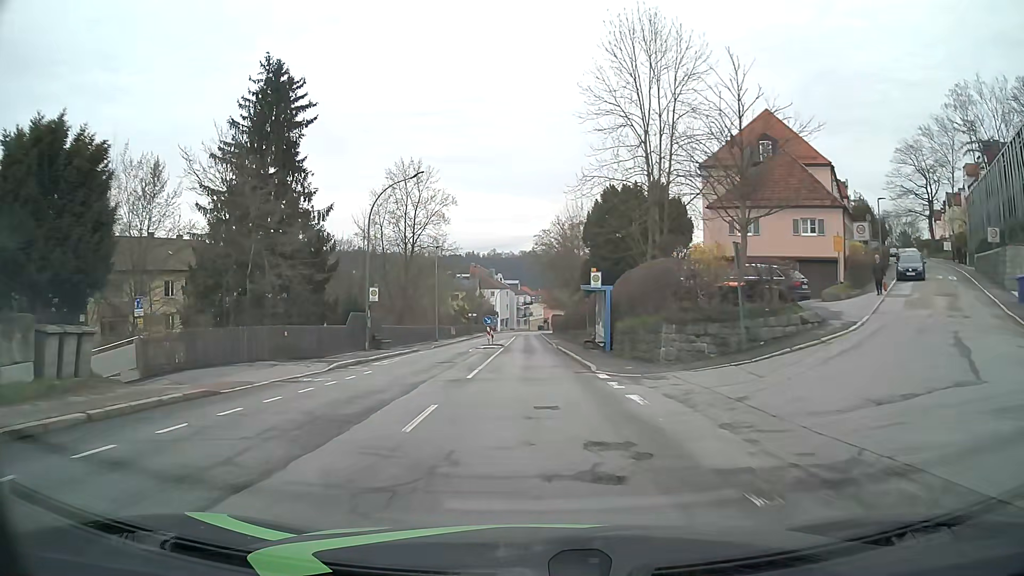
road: tertiary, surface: asphalt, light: Day
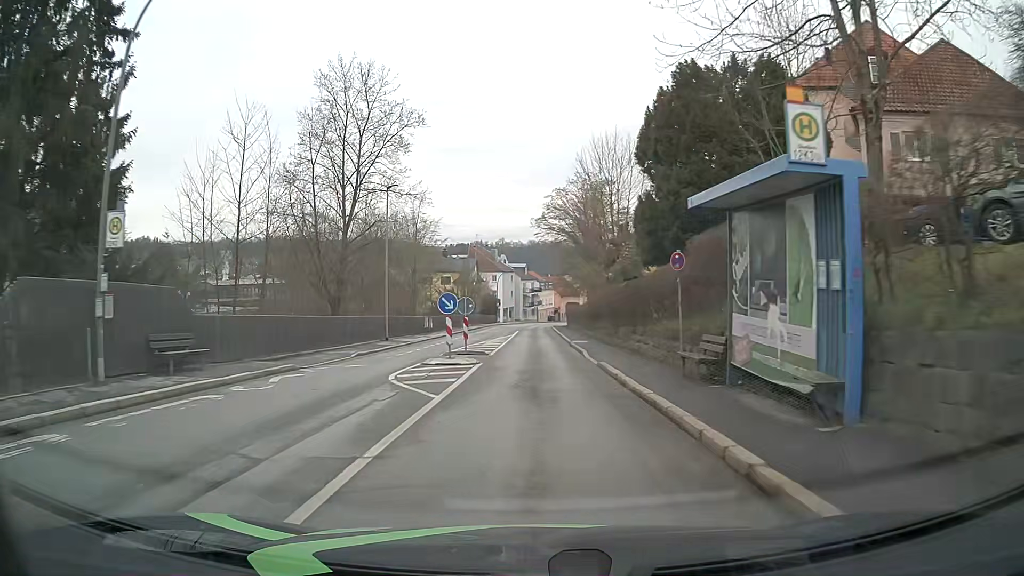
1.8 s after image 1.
(0.0, +22.6) m; 0°
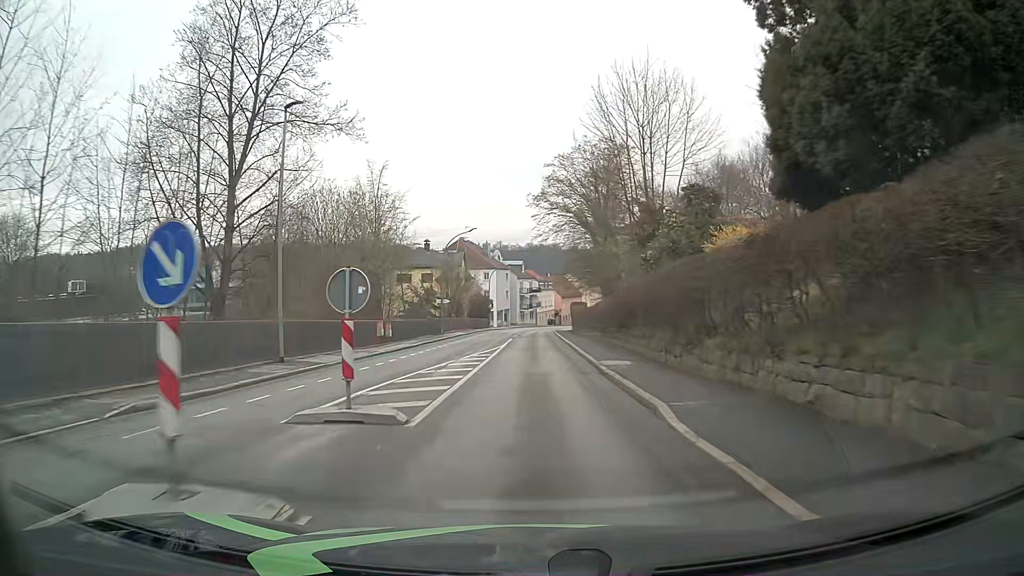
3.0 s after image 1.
(0.0, +15.2) m; -1°
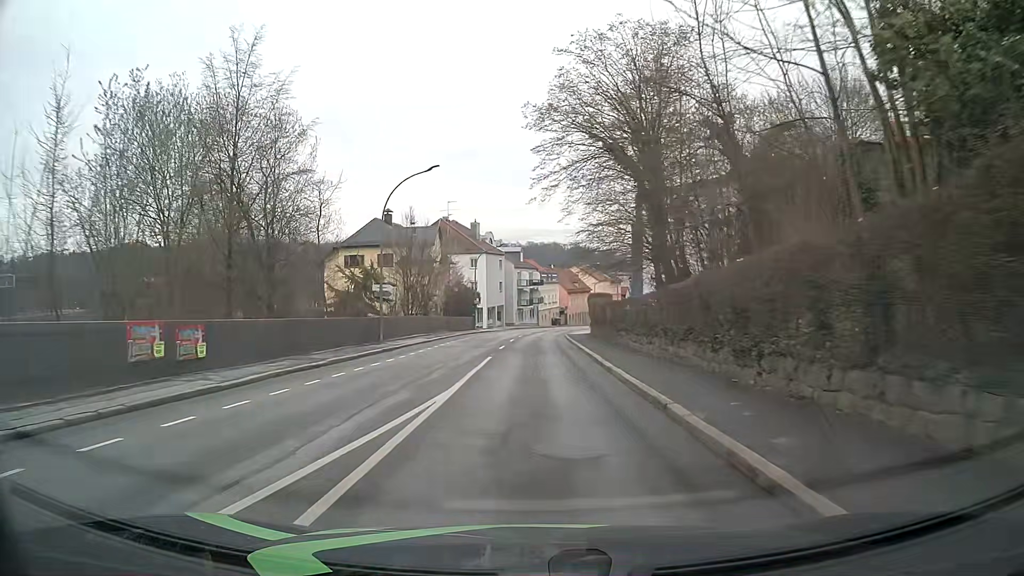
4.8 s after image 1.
(+0.2, +23.2) m; 0°
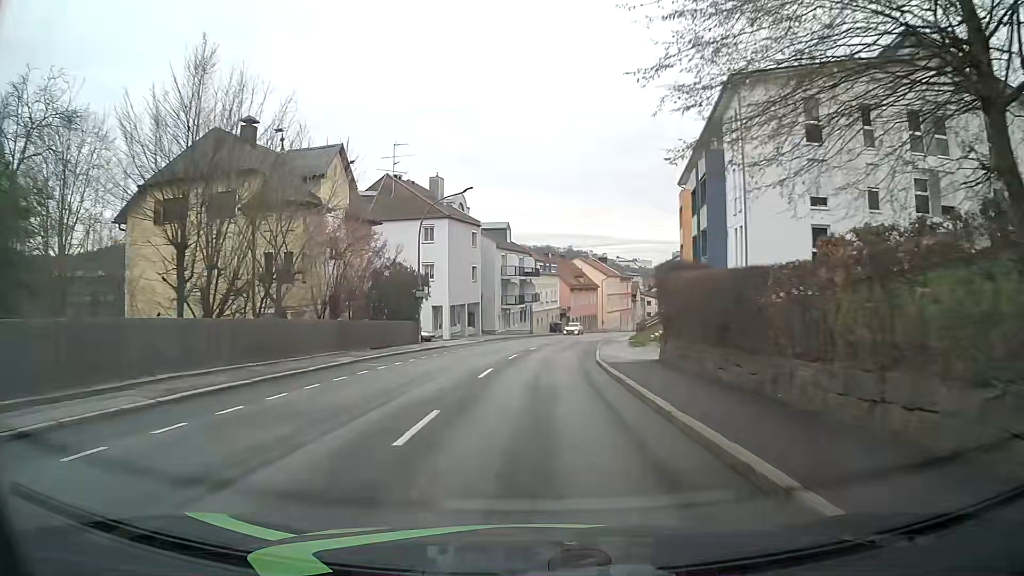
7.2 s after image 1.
(+0.2, +30.5) m; +1°
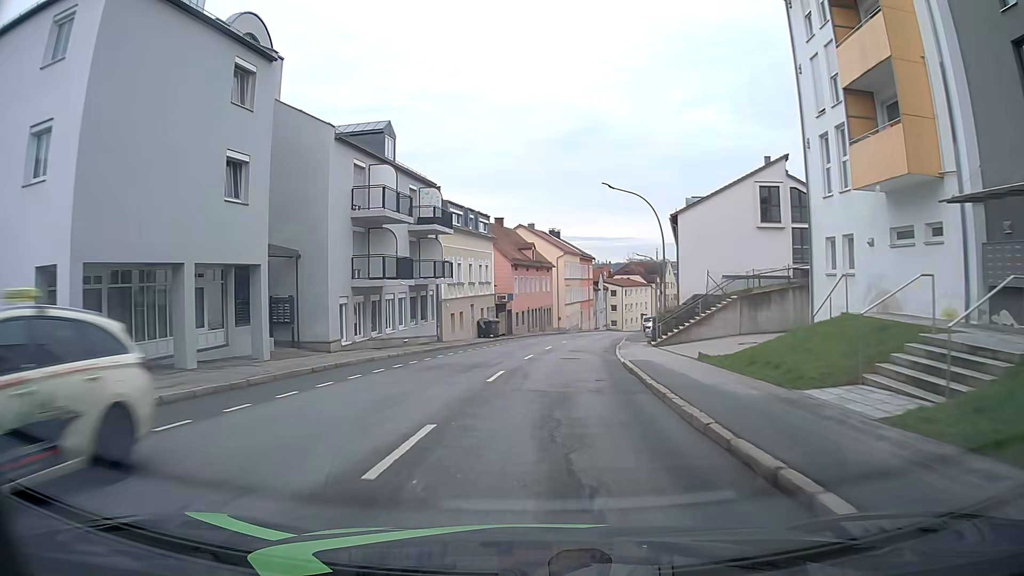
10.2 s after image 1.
(+1.5, +37.6) m; +4°
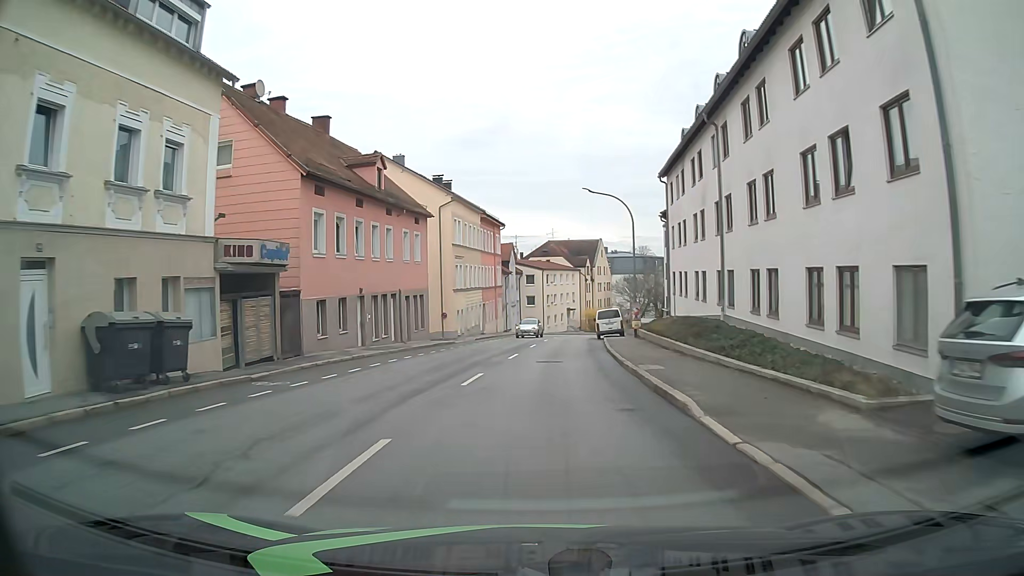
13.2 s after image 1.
(+3.0, +37.1) m; +9°
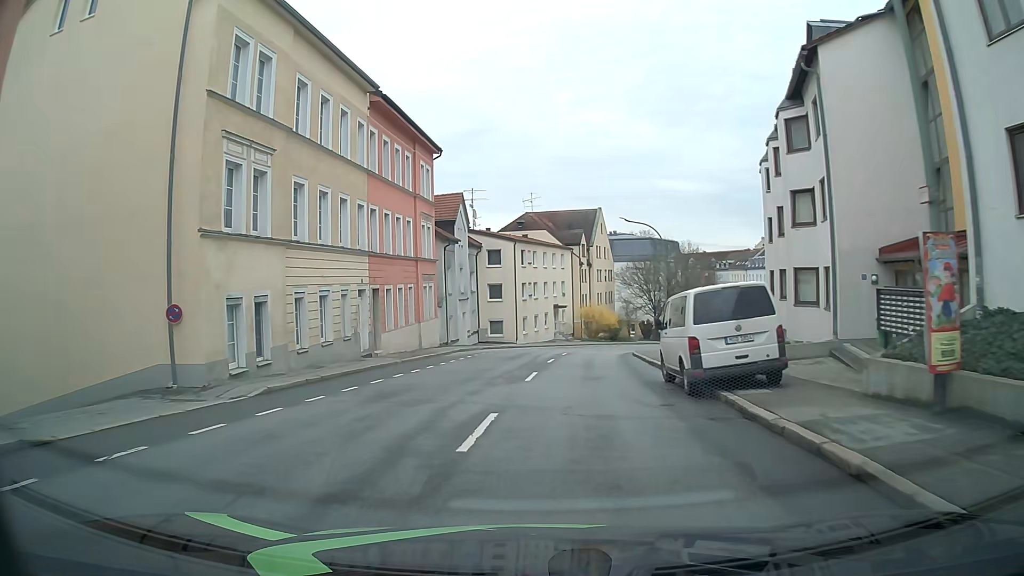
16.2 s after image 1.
(+1.2, +33.3) m; +3°
(0, +10) (0, +20) (+1, +30) (+3, +40) (+5, +49) (+10, +59) (+15, +67) (+21, +75) (+27, +83) (+31, +92) m
